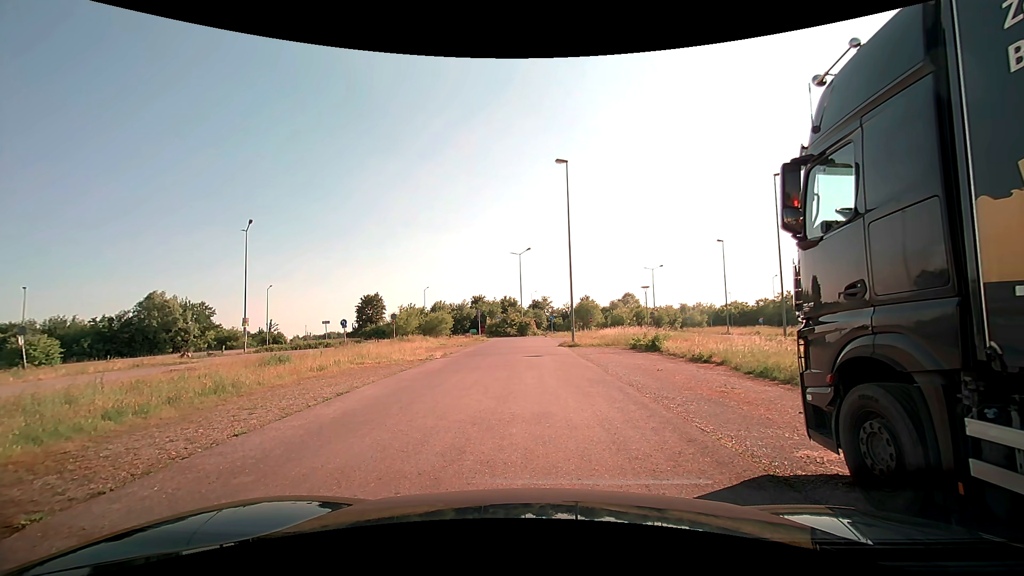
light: Day
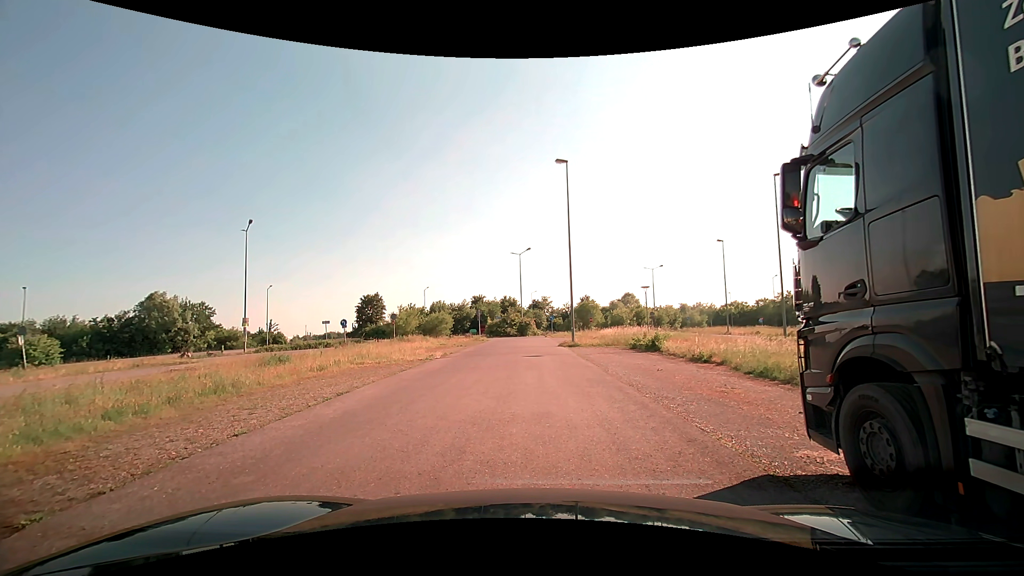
(0.0, 0.0) m; 0°
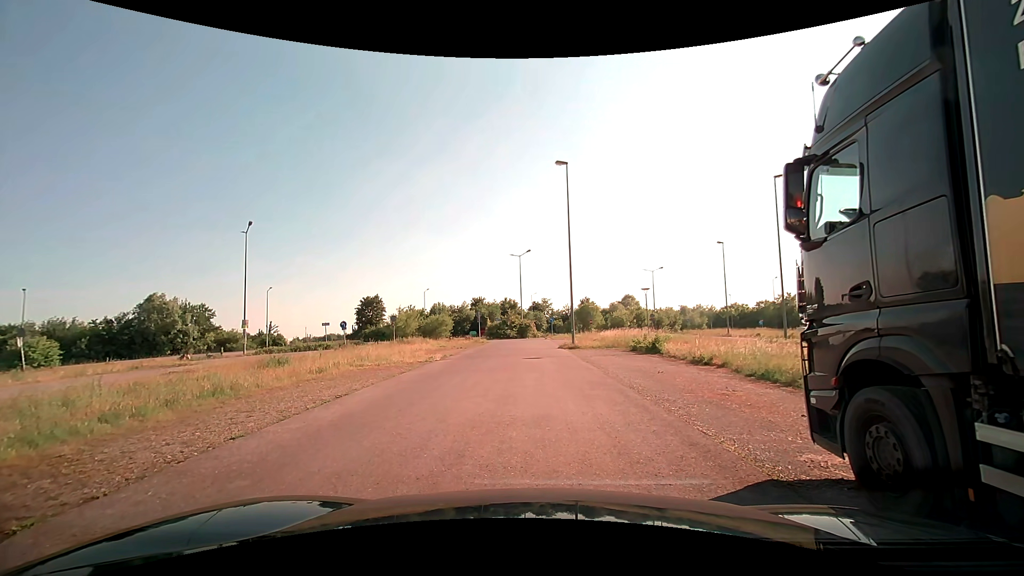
(0.0, +0.1) m; 0°
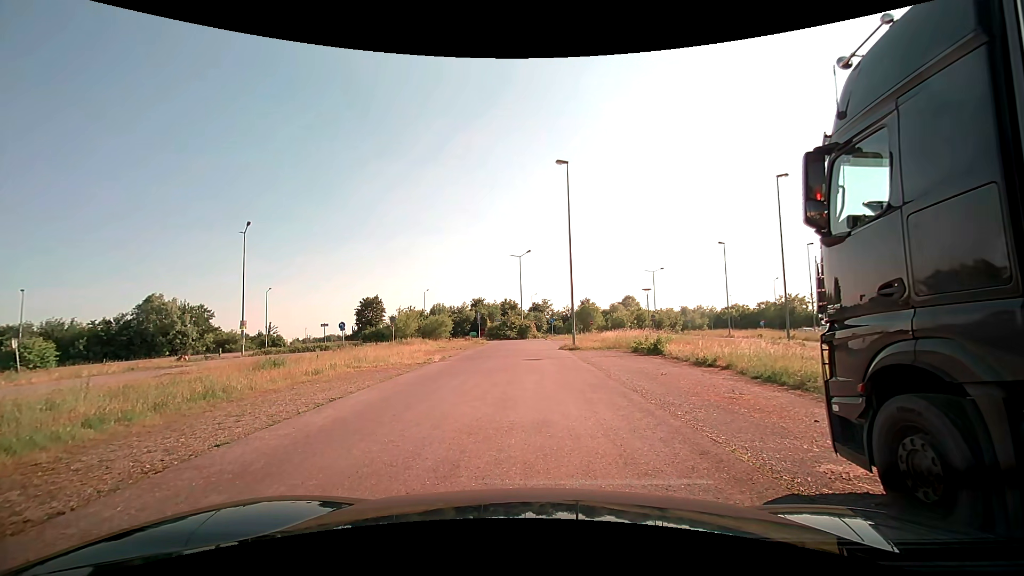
(0.0, +0.4) m; 0°
